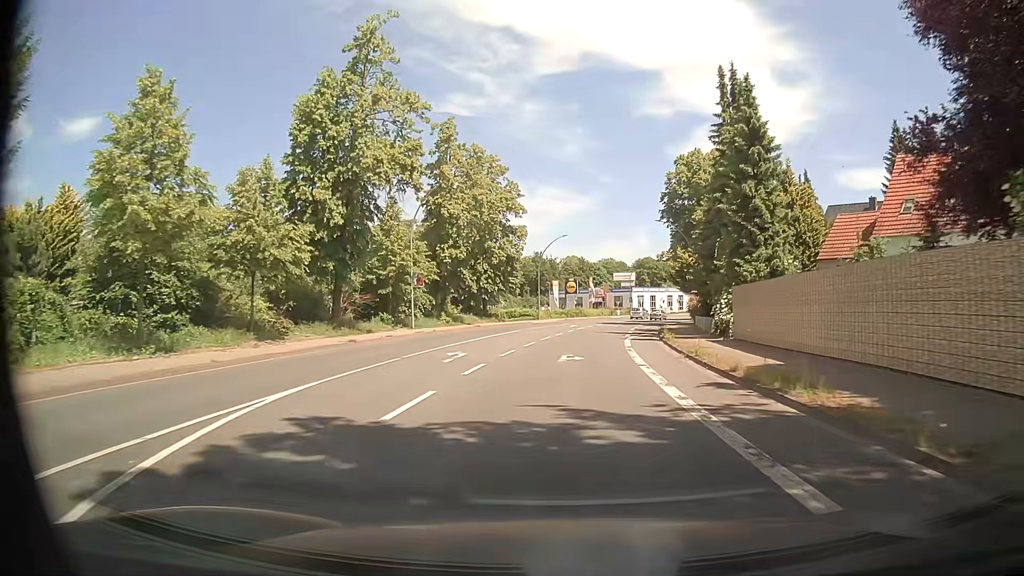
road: primary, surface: asphalt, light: Day
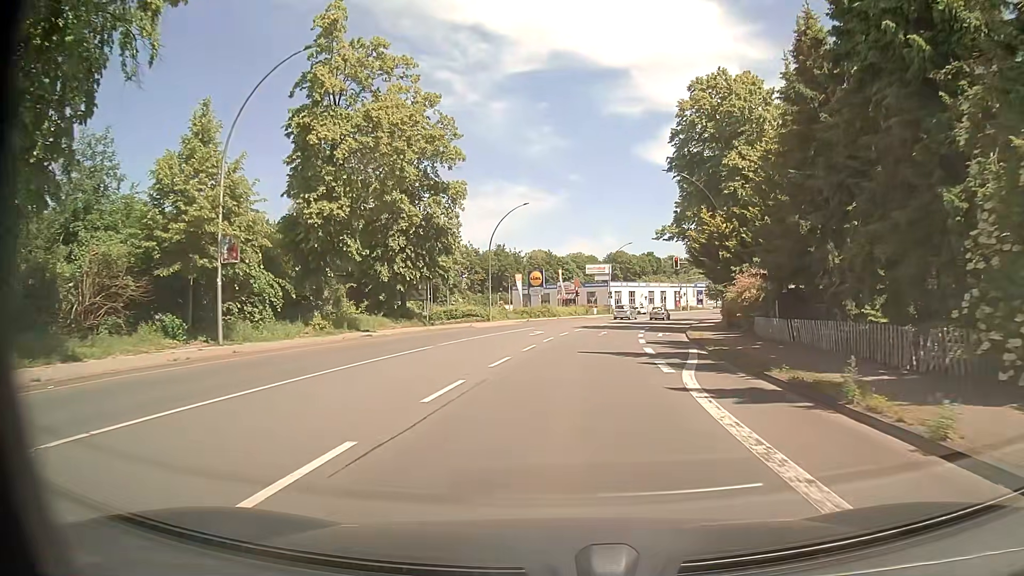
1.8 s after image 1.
(+0.7, +22.4) m; +3°
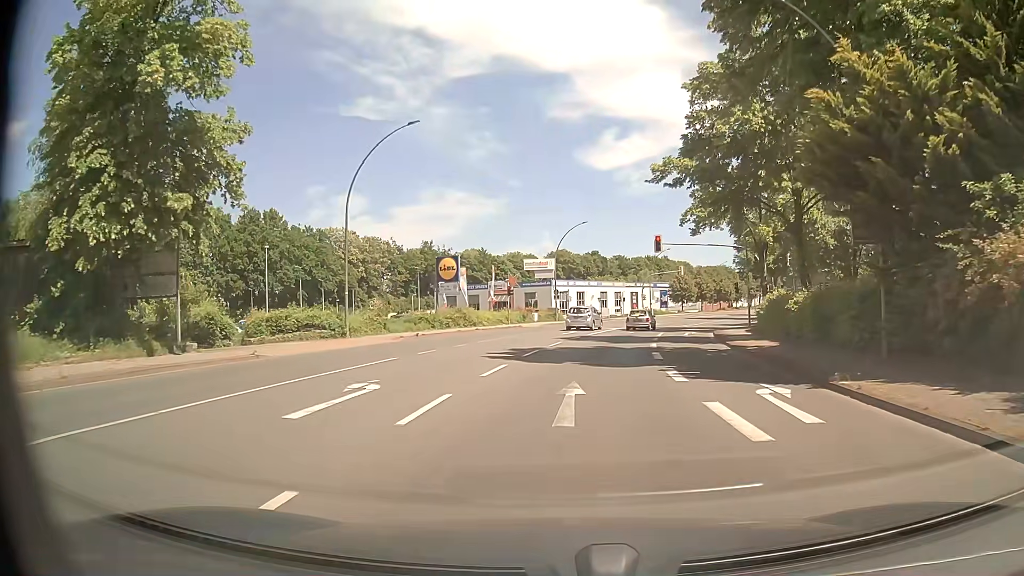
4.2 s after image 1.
(+1.3, +25.6) m; +6°
(0, +10) (+1, +20) (+2, +30) (+4, +40) (+6, +50) (+9, +59) (+12, +68) (+16, +78) (+20, +87) (+24, +96) m
